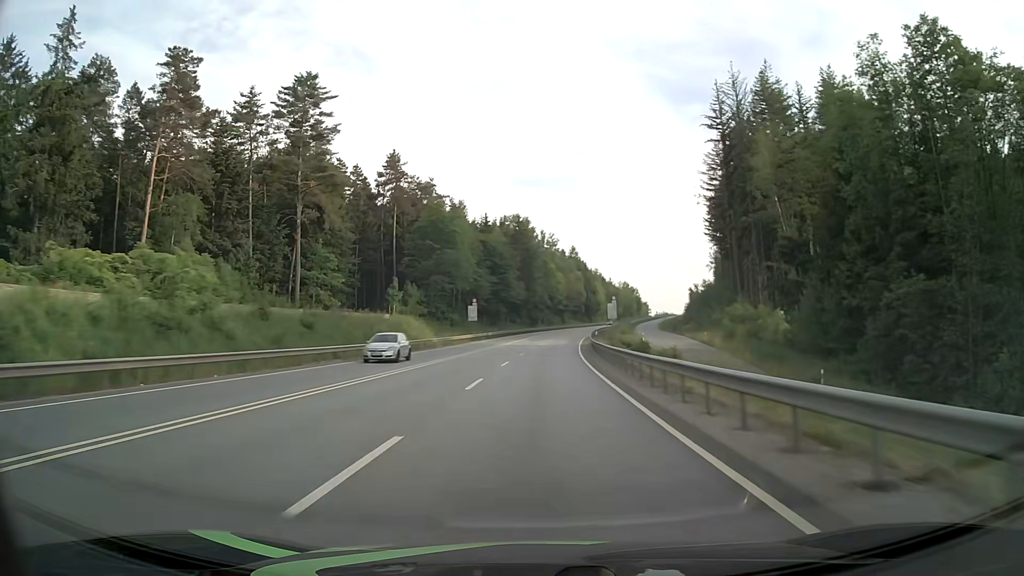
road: primary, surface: asphalt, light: Day
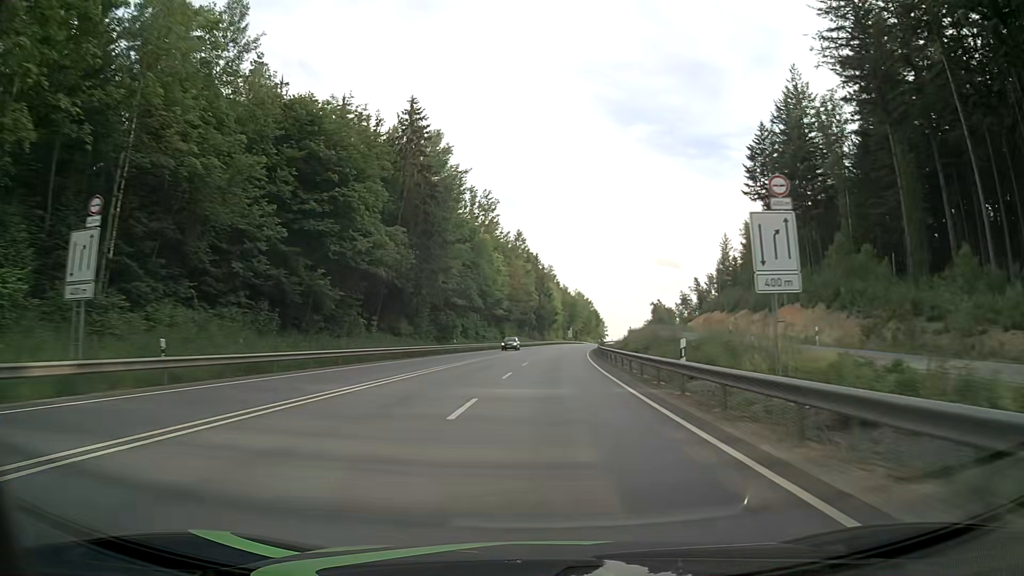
(+3.2, +77.9) m; +5°
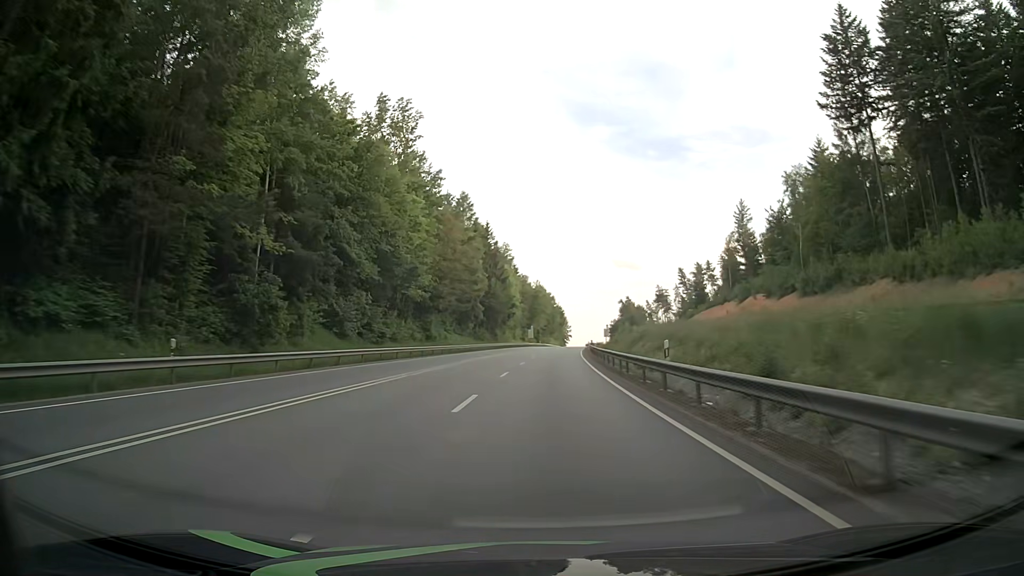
(+1.5, +46.9) m; +3°
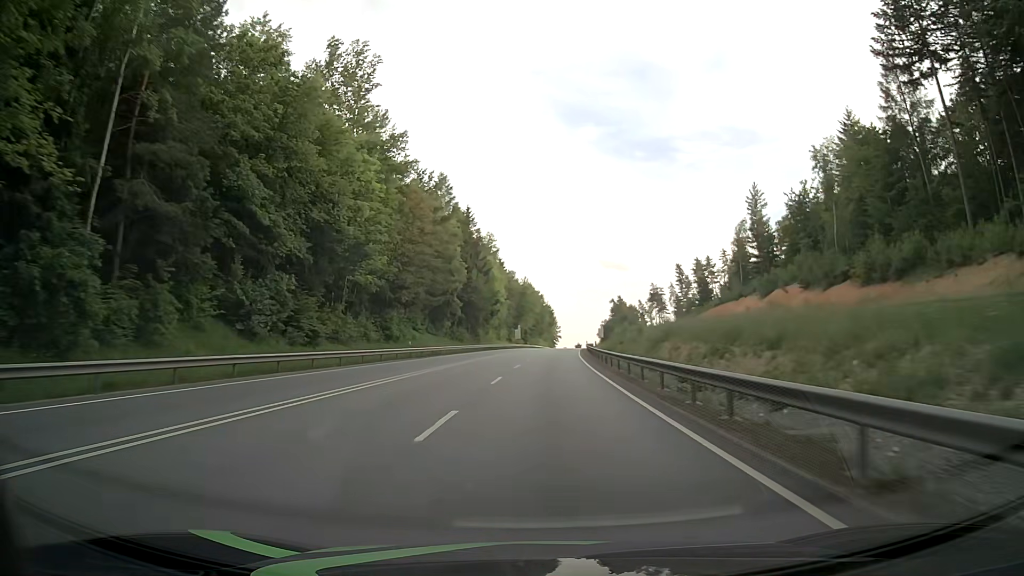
(+0.2, +15.7) m; +1°
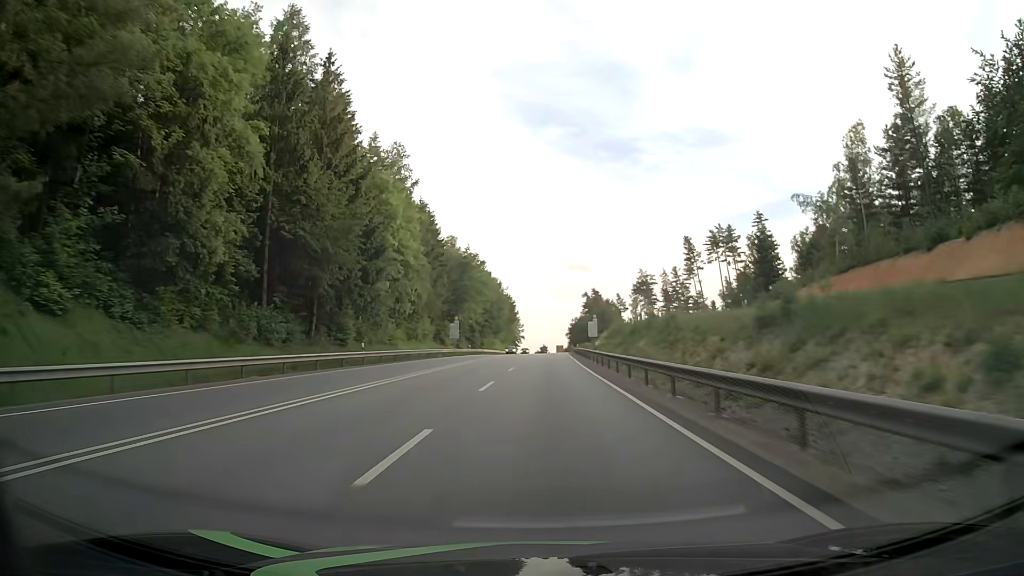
(+1.9, +63.1) m; +3°
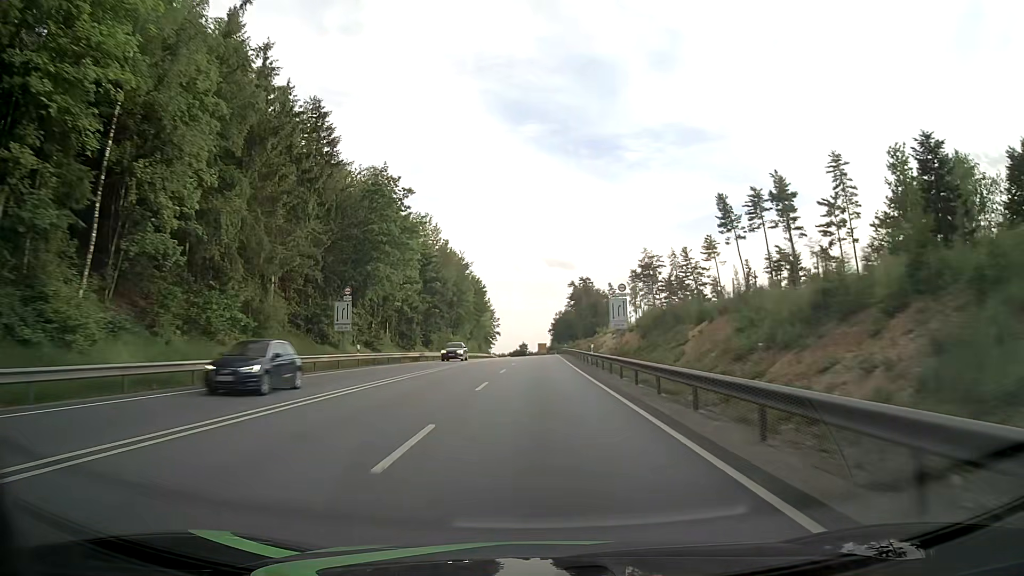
(+0.8, +47.4) m; +1°
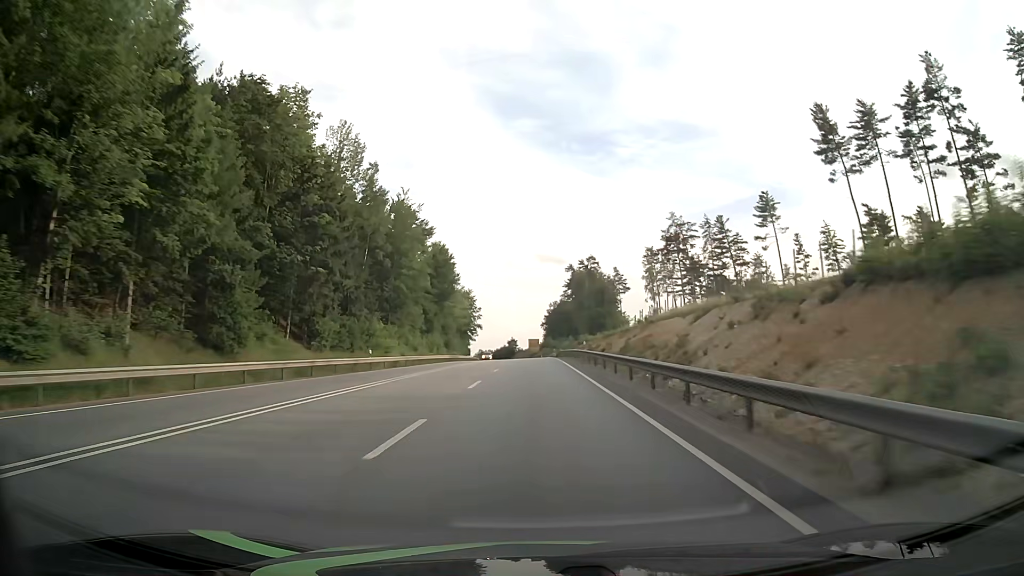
(+0.5, +47.6) m; +1°
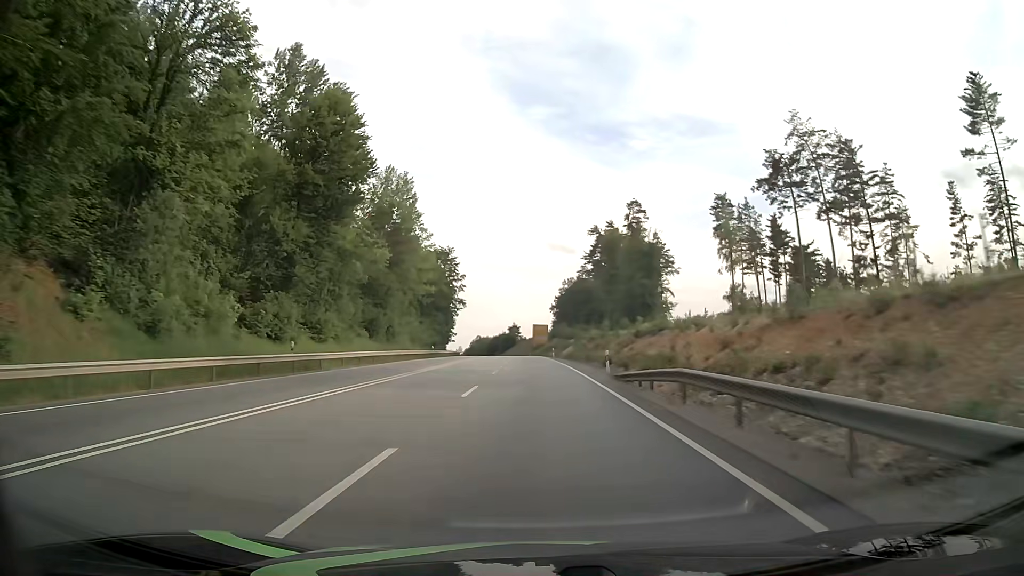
(-0.1, +63.5) m; 0°
(0, +10) (0, +20) (0, +30) (0, +40) (0, +50) (-1, +60) (-1, +70) (-1, +80) (-2, +90) (-2, +100) m
